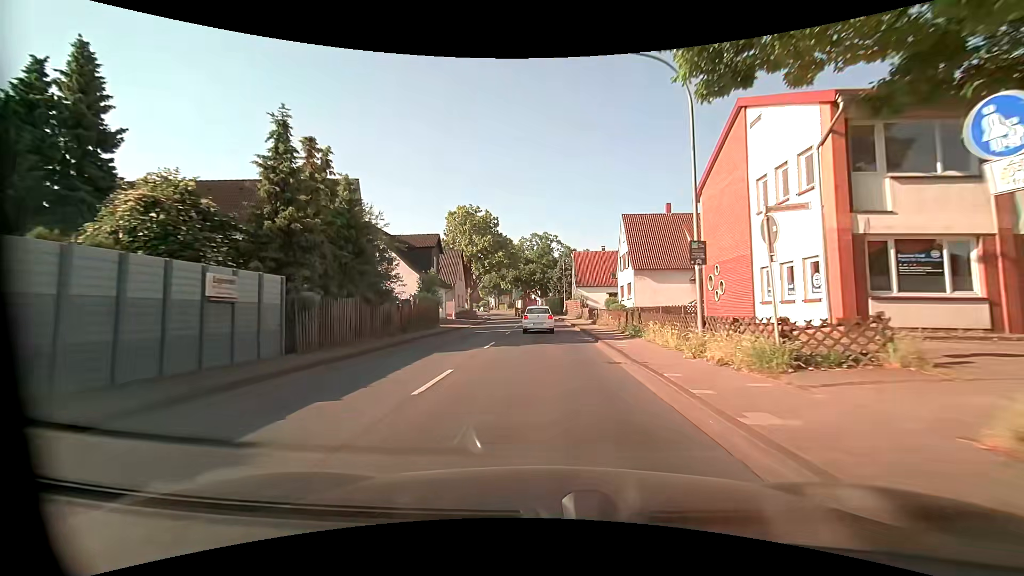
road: primary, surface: asphalt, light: Day
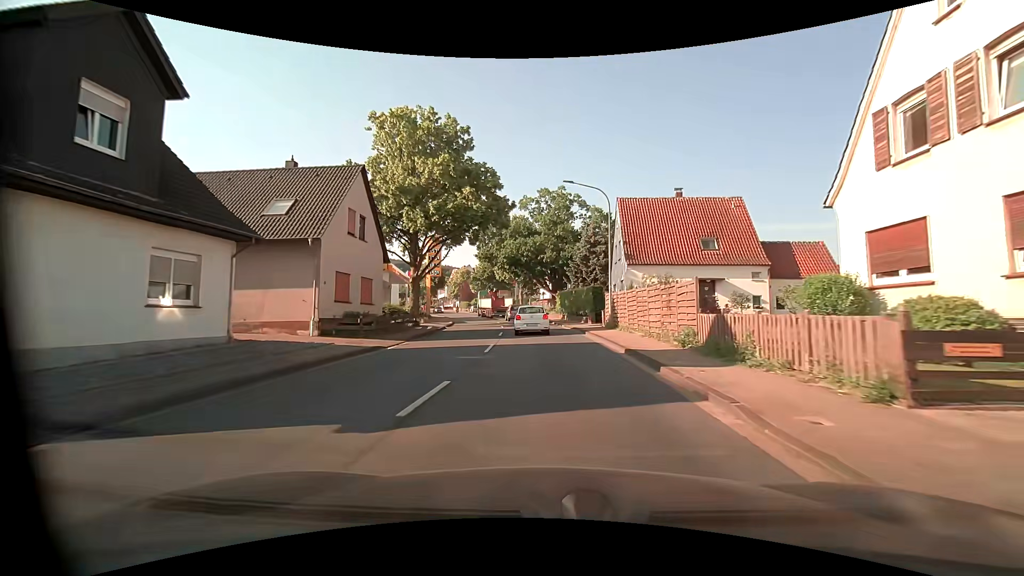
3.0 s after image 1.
(-0.2, +37.5) m; -1°
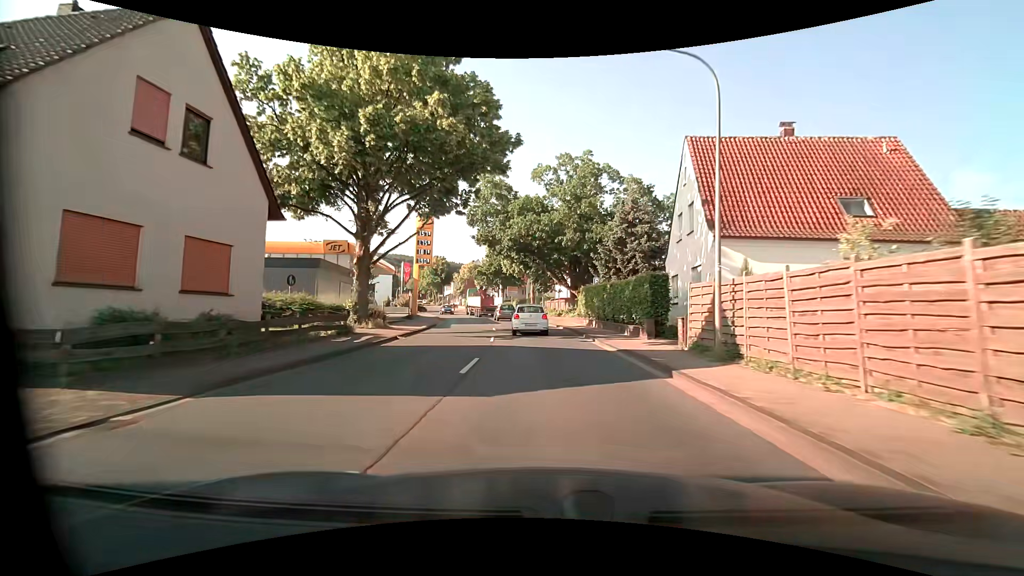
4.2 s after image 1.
(-0.2, +14.2) m; -2°
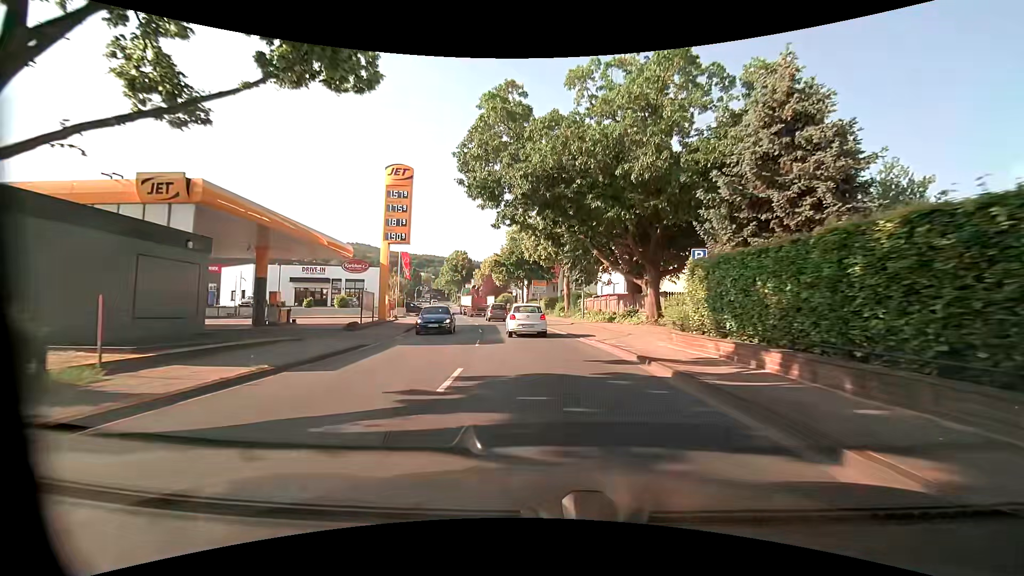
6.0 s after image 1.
(-0.5, +20.2) m; -3°
